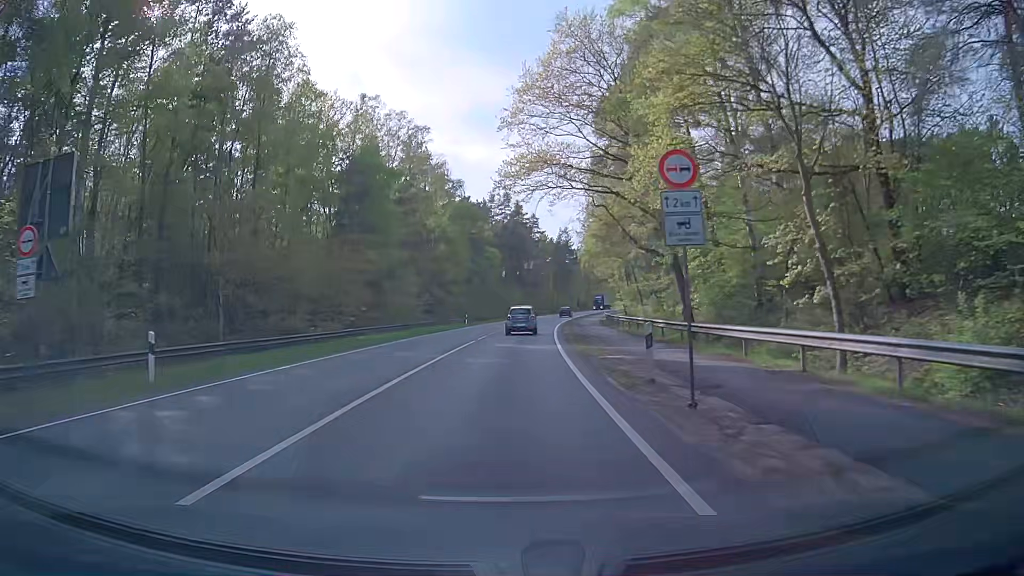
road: primary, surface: asphalt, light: Day
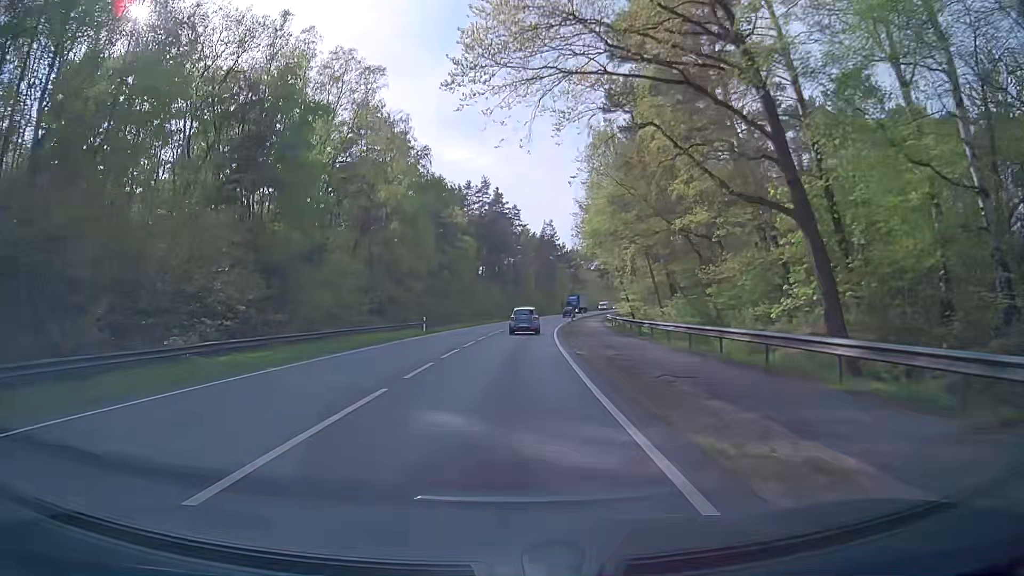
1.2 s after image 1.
(+0.3, +18.1) m; +1°
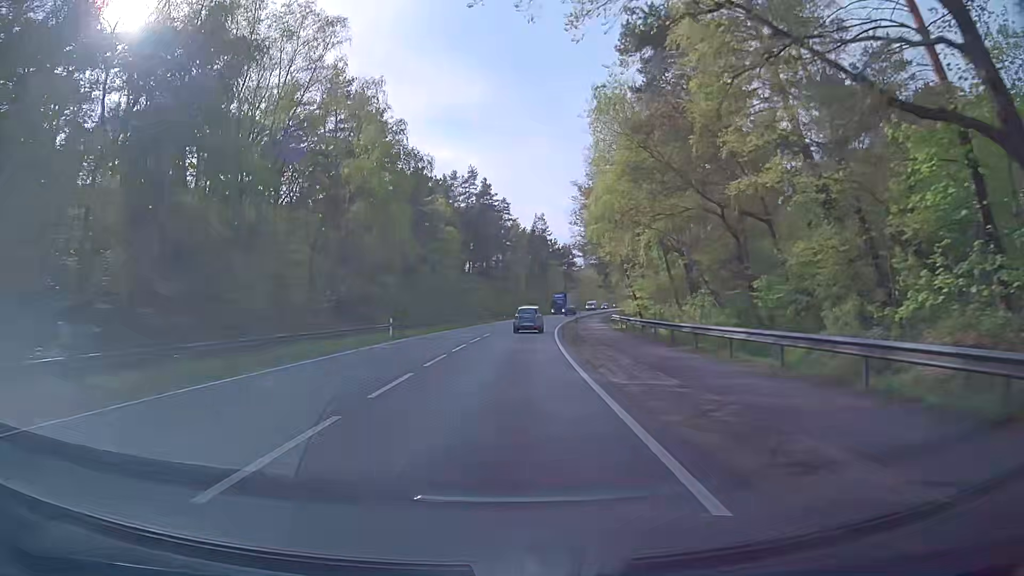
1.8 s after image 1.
(+0.2, +9.3) m; +2°
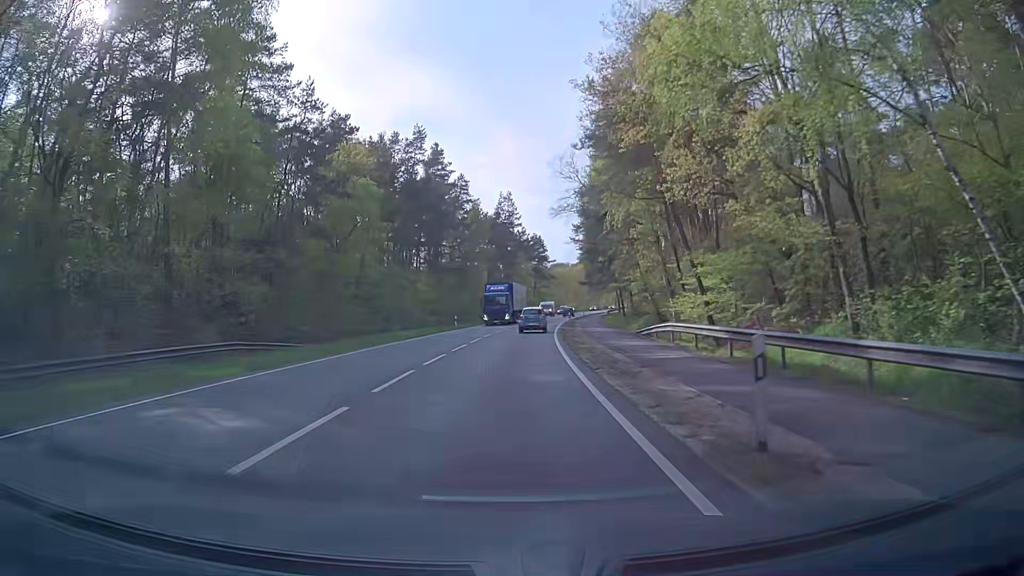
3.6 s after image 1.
(+0.7, +29.1) m; +4°
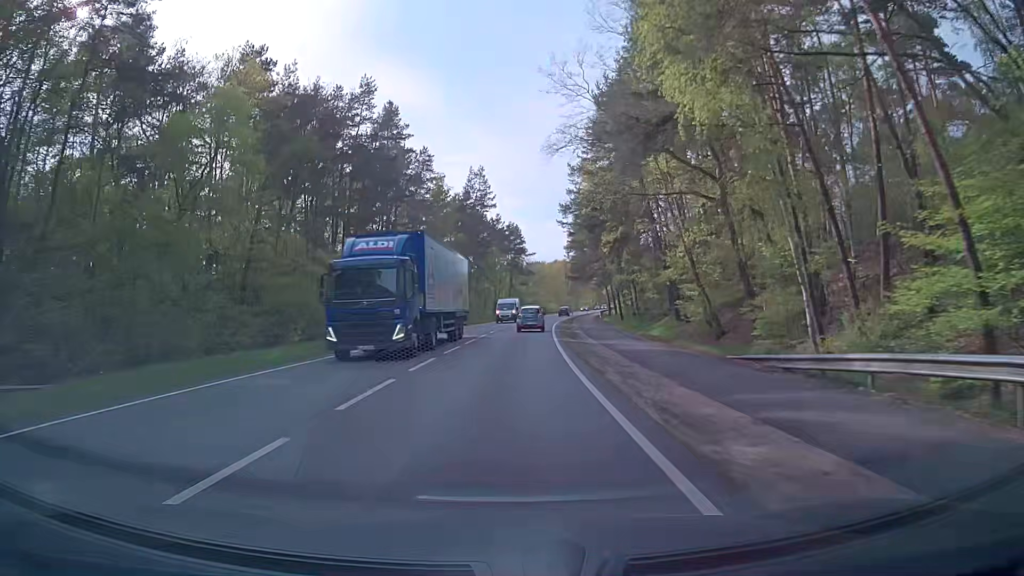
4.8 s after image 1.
(0.0, +20.5) m; +1°
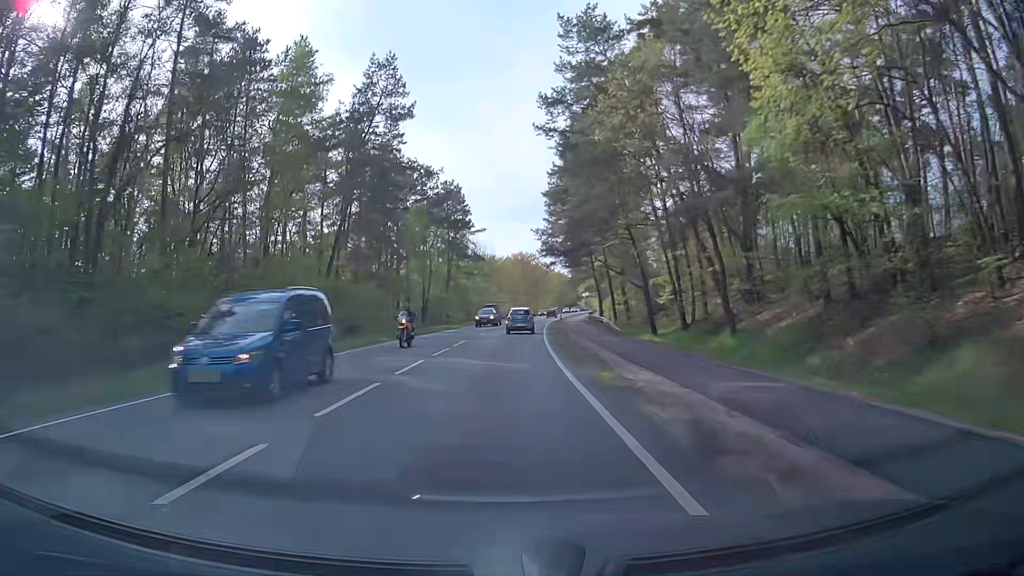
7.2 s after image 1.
(+1.8, +43.4) m; +5°
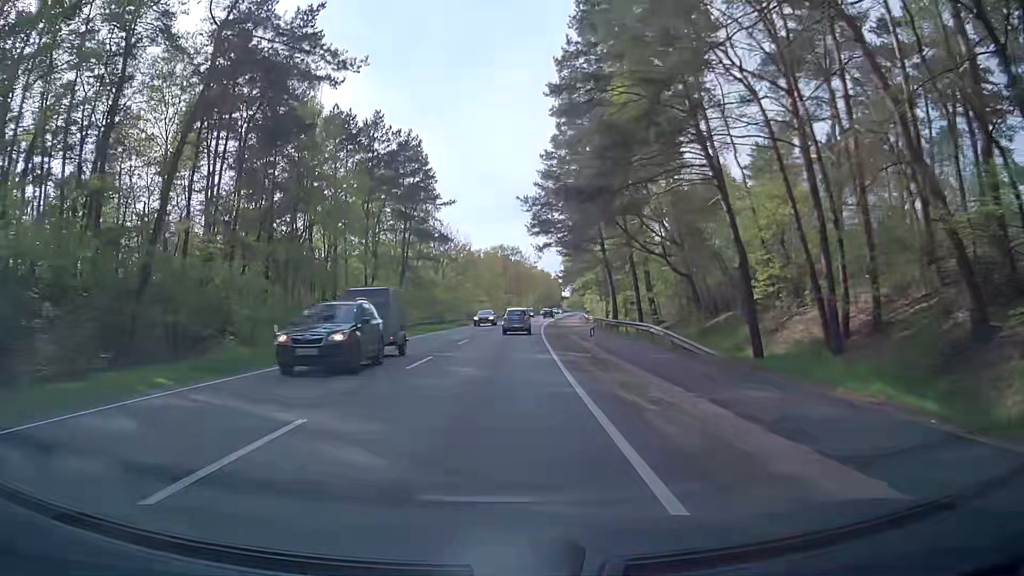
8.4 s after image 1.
(+0.3, +22.8) m; +2°
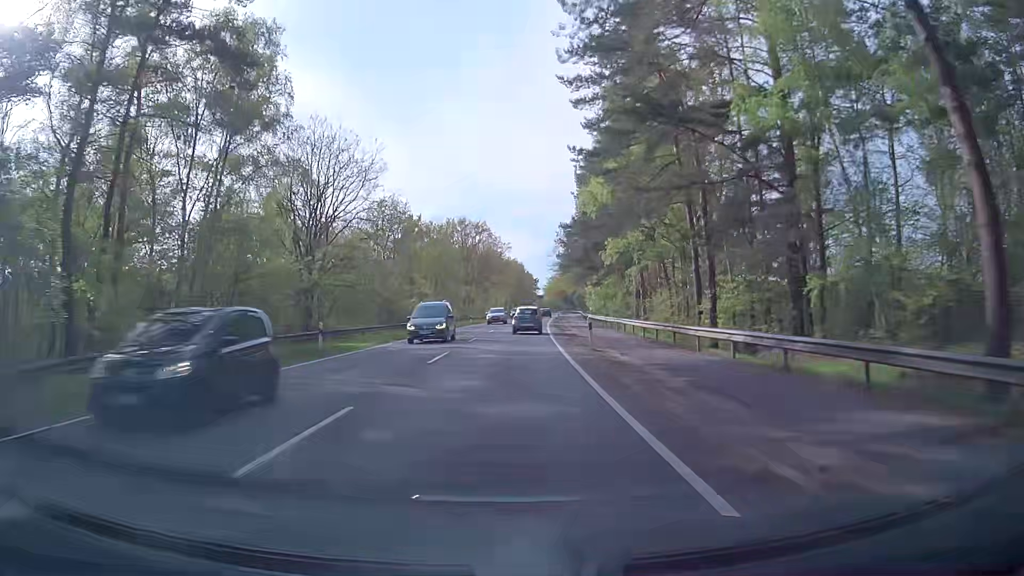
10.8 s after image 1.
(+0.9, +47.1) m; +3°
(0, +10) (0, +20) (0, +30) (+1, +40) (+1, +50) (+2, +60) (+3, +70) (+3, +80) (+4, +90) (+5, +100) m
